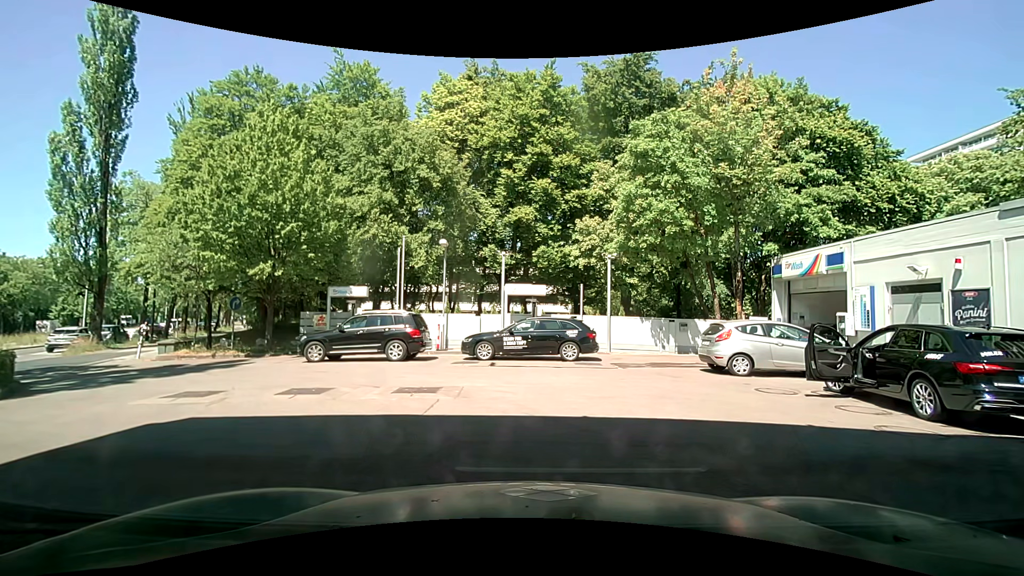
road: service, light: Day
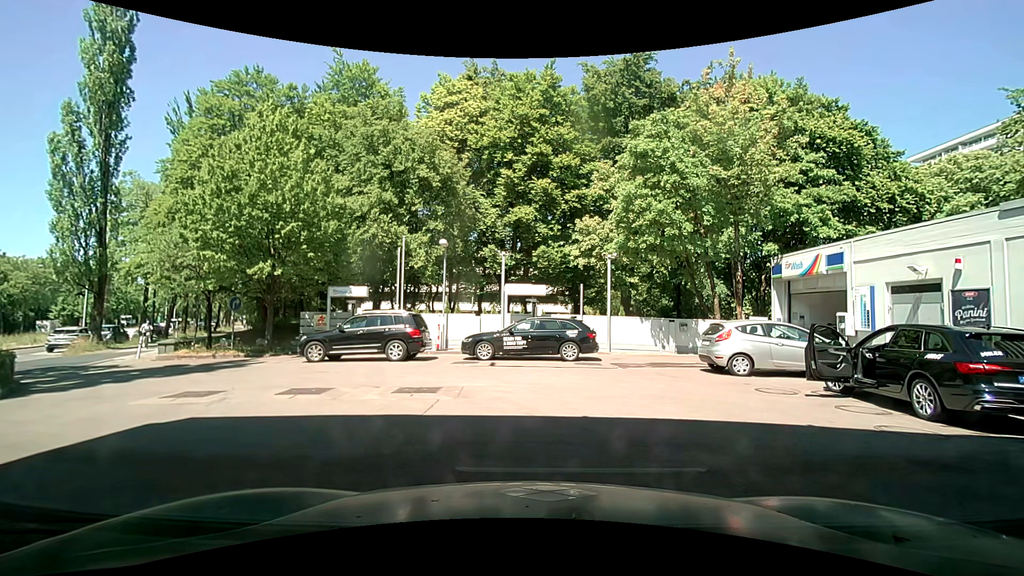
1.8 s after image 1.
(0.0, 0.0) m; 0°
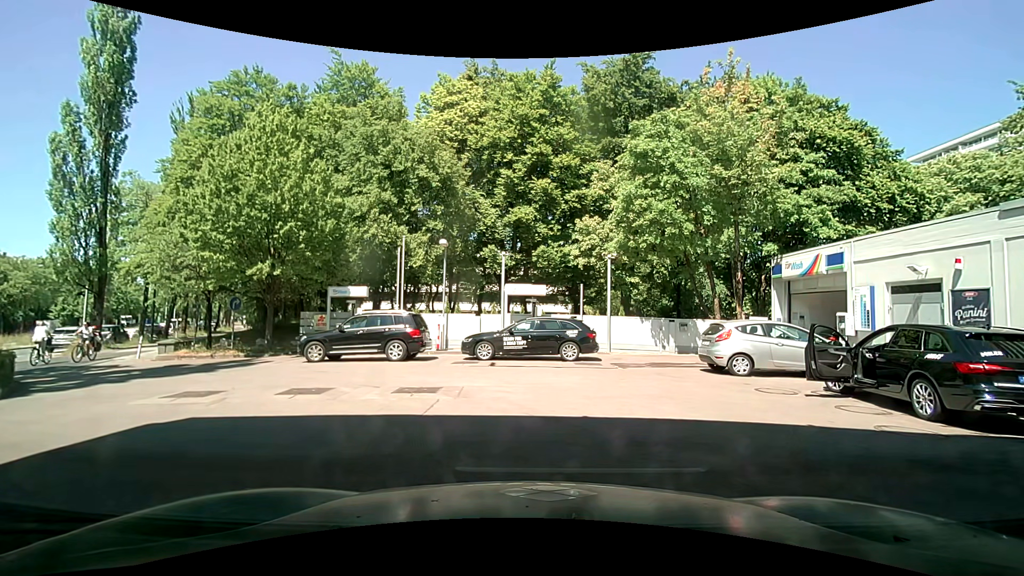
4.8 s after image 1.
(0.0, 0.0) m; 0°
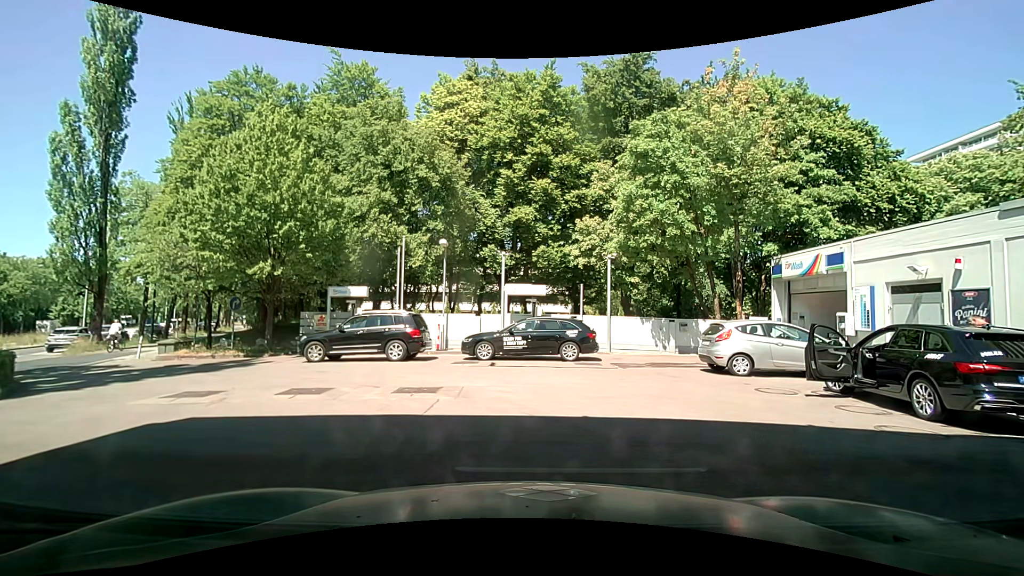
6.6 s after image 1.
(0.0, 0.0) m; 0°
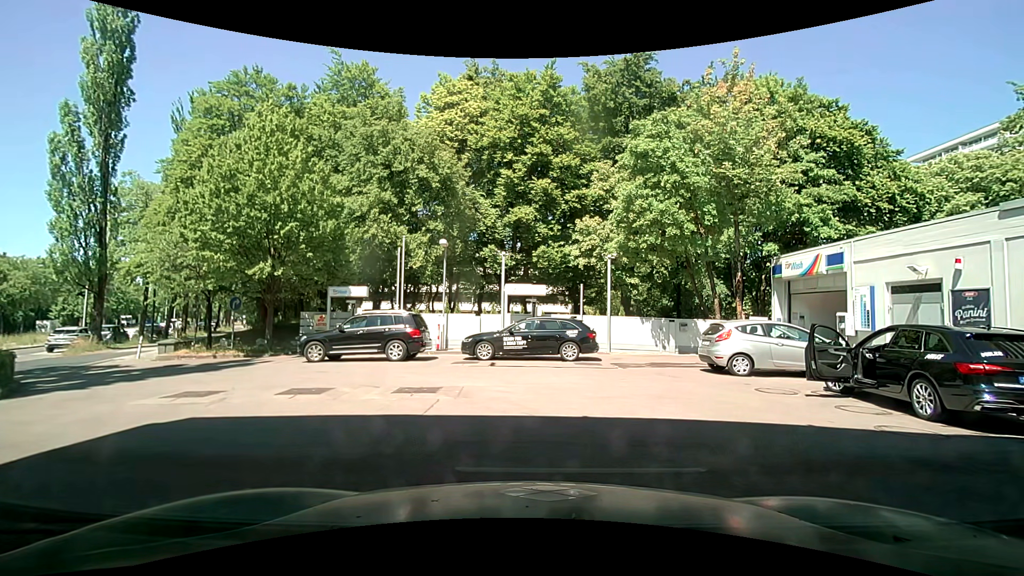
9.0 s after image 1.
(0.0, 0.0) m; 0°
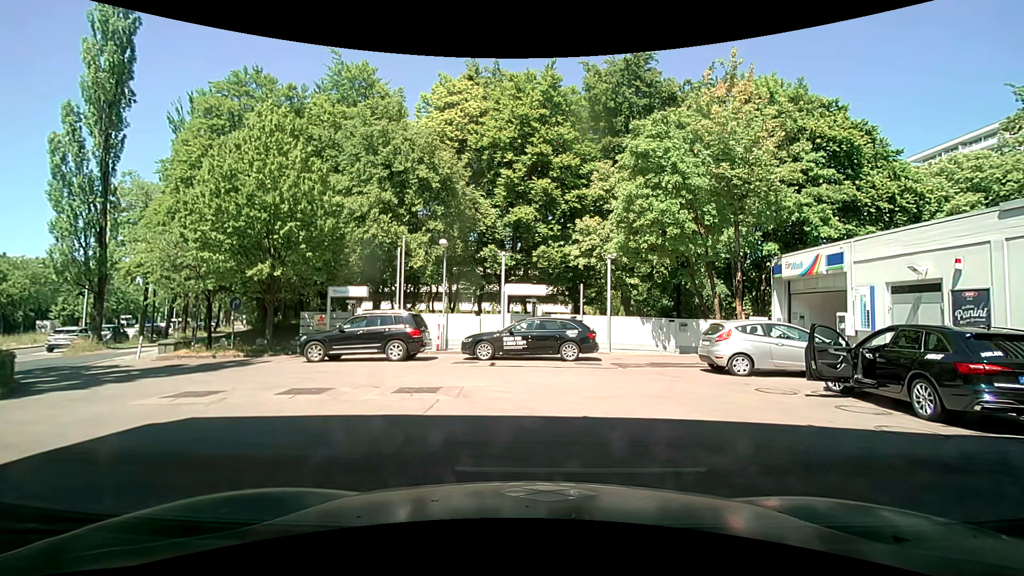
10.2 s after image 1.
(0.0, 0.0) m; 0°
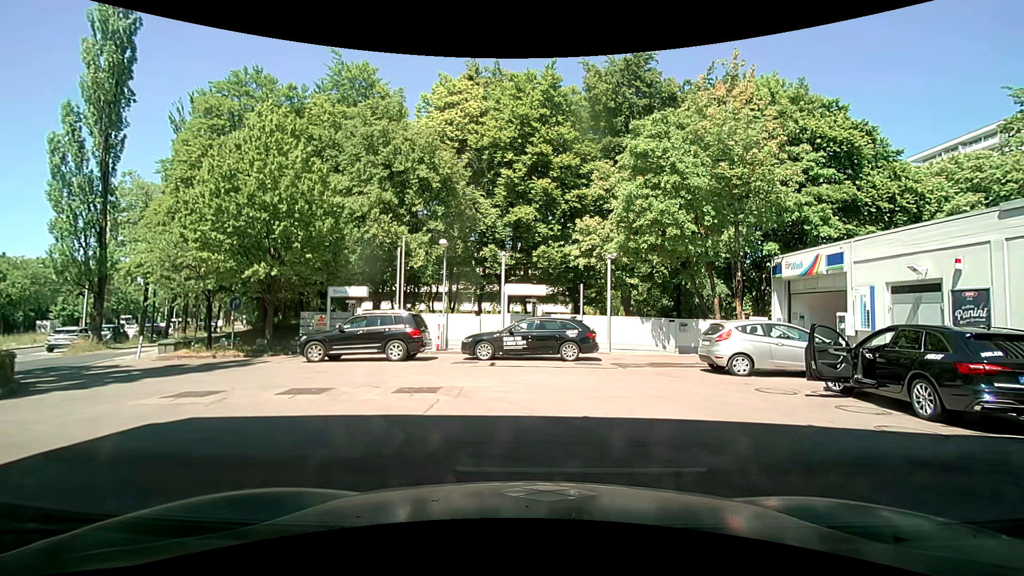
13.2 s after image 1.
(0.0, 0.0) m; 0°
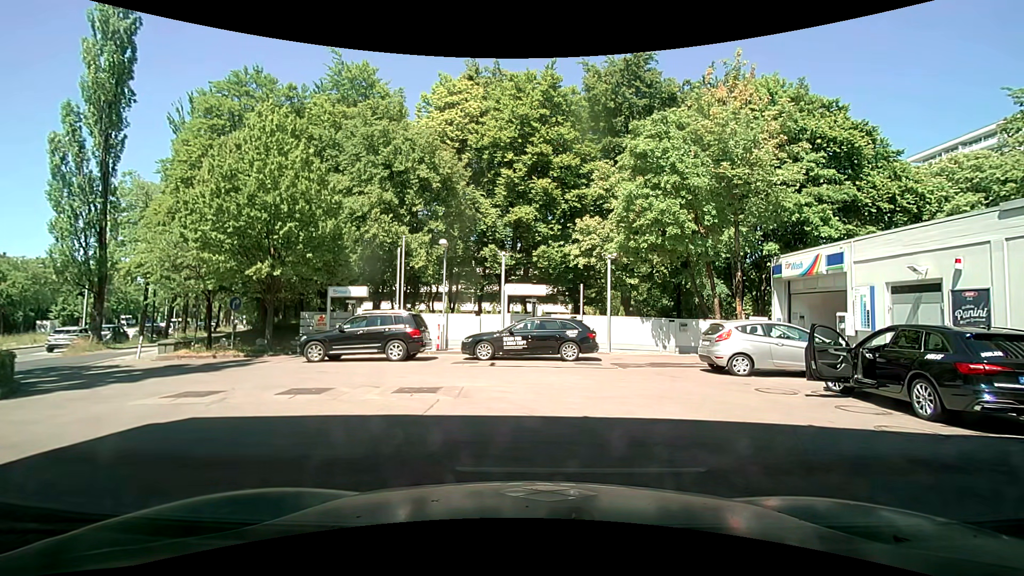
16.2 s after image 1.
(0.0, 0.0) m; 0°
